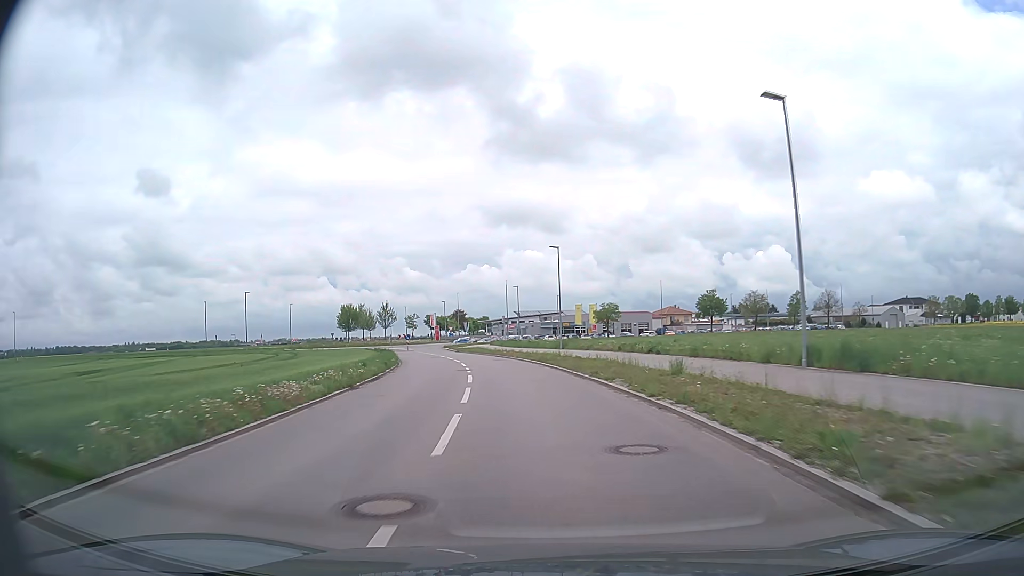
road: tertiary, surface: asphalt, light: Day
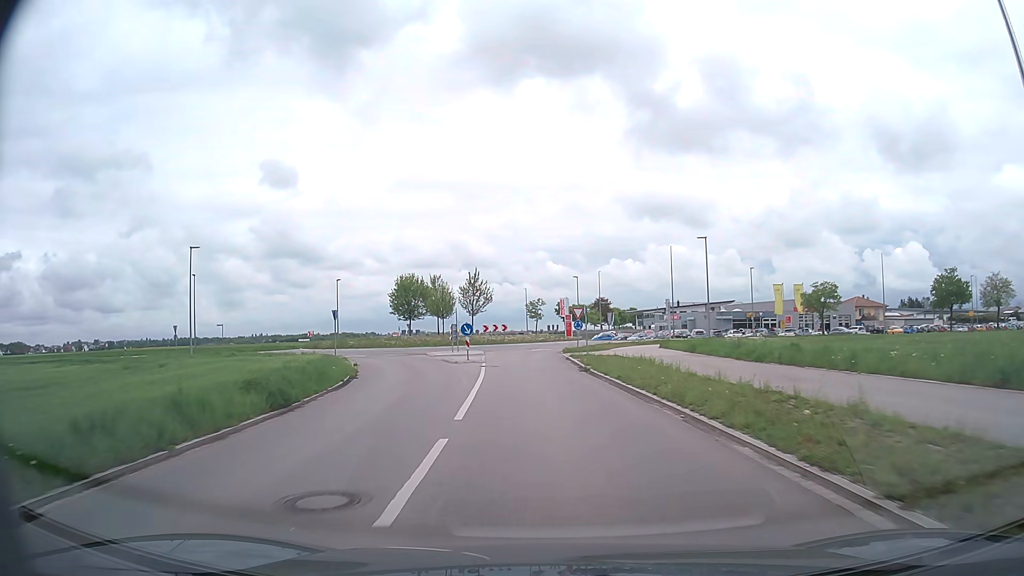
(-5.0, +44.3) m; -12°
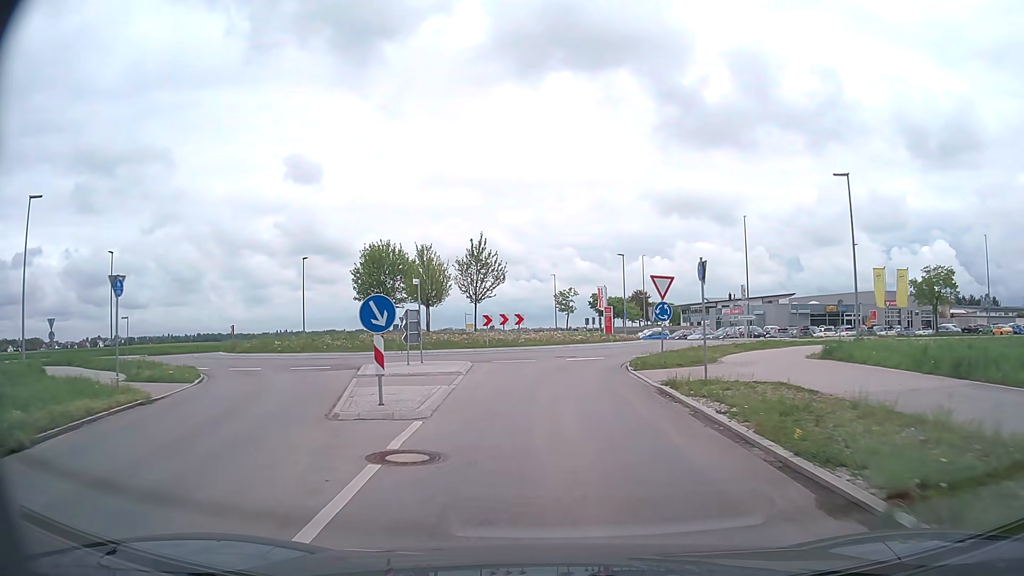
(-0.7, +21.0) m; -3°
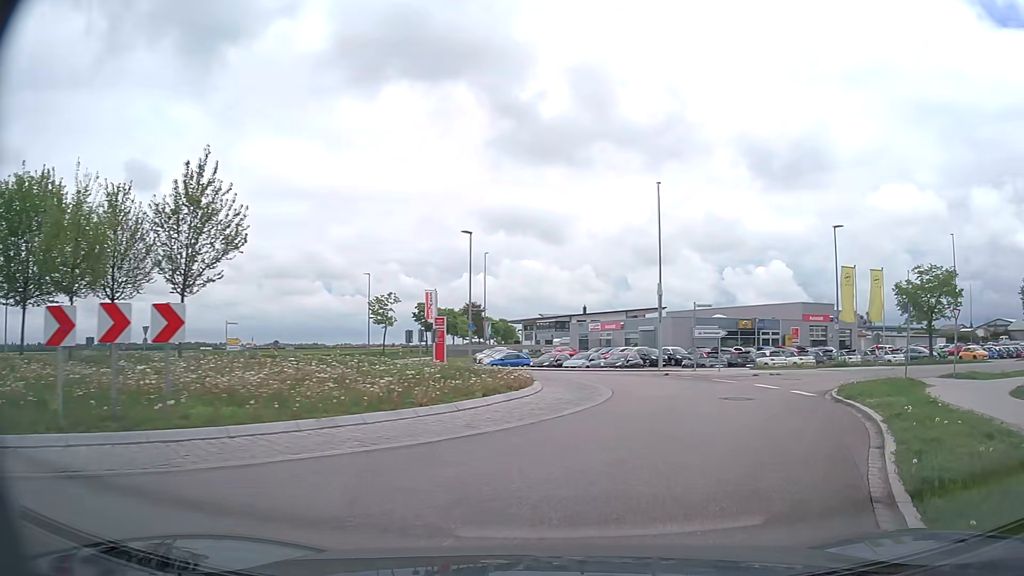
(+0.8, +23.2) m; +14°
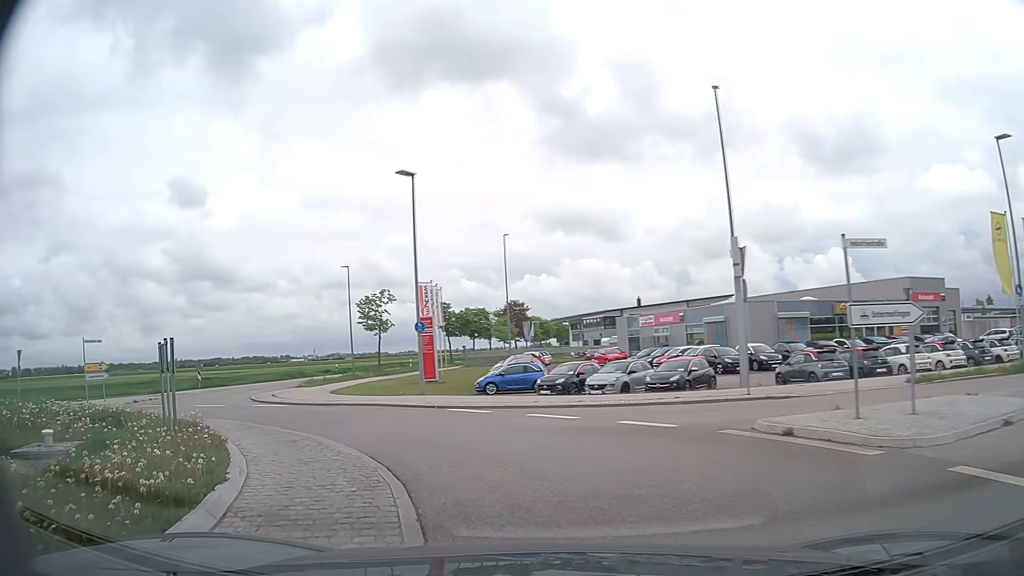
(+2.7, +16.8) m; -3°
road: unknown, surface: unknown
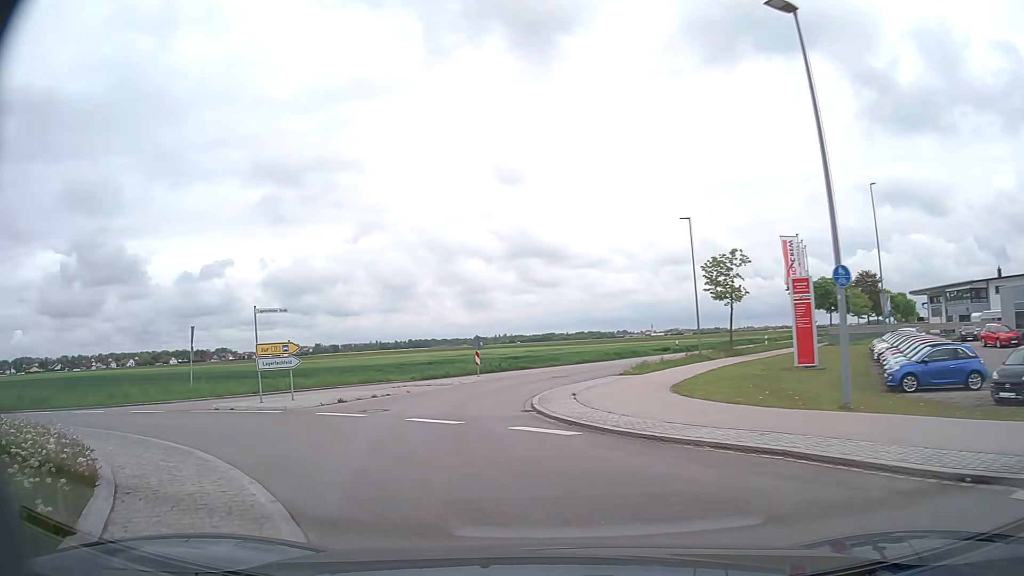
(-3.0, +11.4) m; -29°
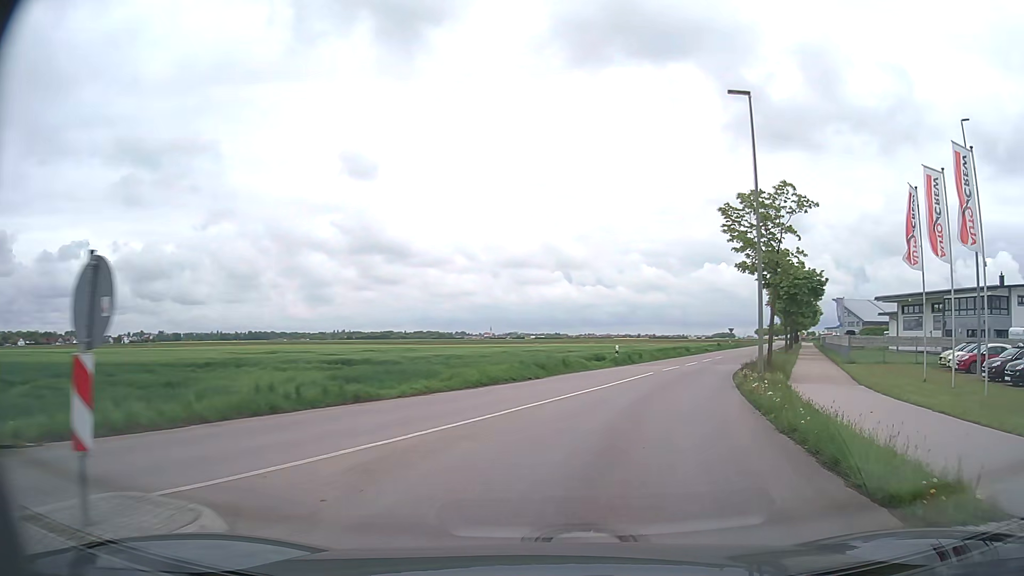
(-2.0, +24.6) m; +11°
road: tertiary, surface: asphalt
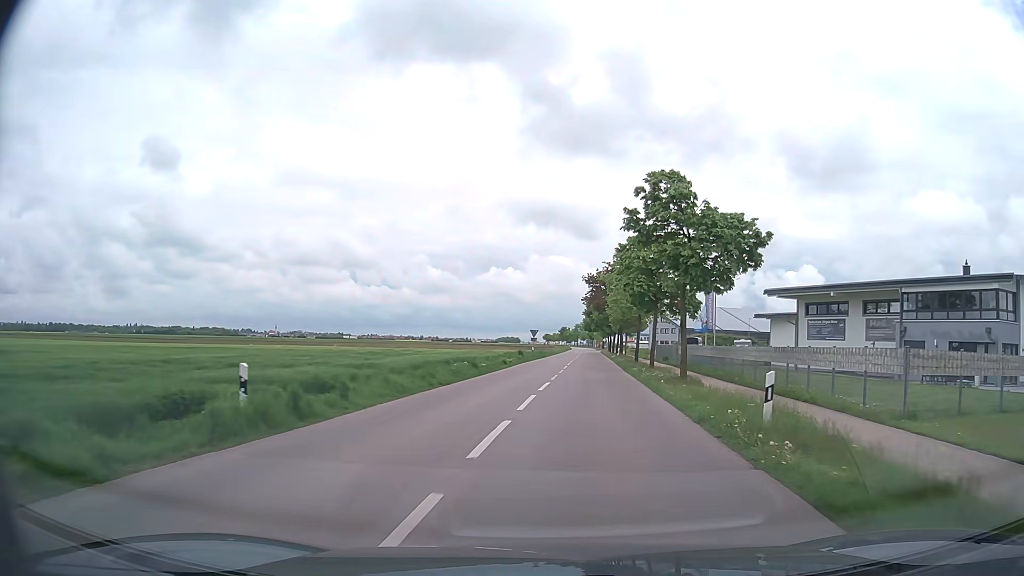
(+5.0, +25.8) m; +19°
(0, +10) (+1, +20) (+2, +30) (+2, +40) (+3, +50) (+4, +60) (+4, +70) (+5, +80) (+6, +90) (+6, +100) m
